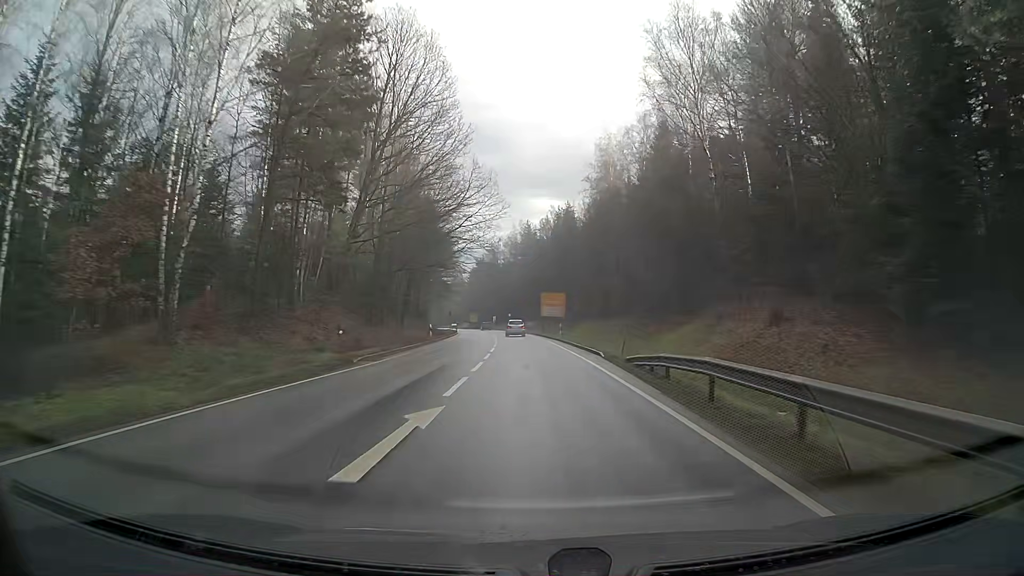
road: primary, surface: asphalt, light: Day
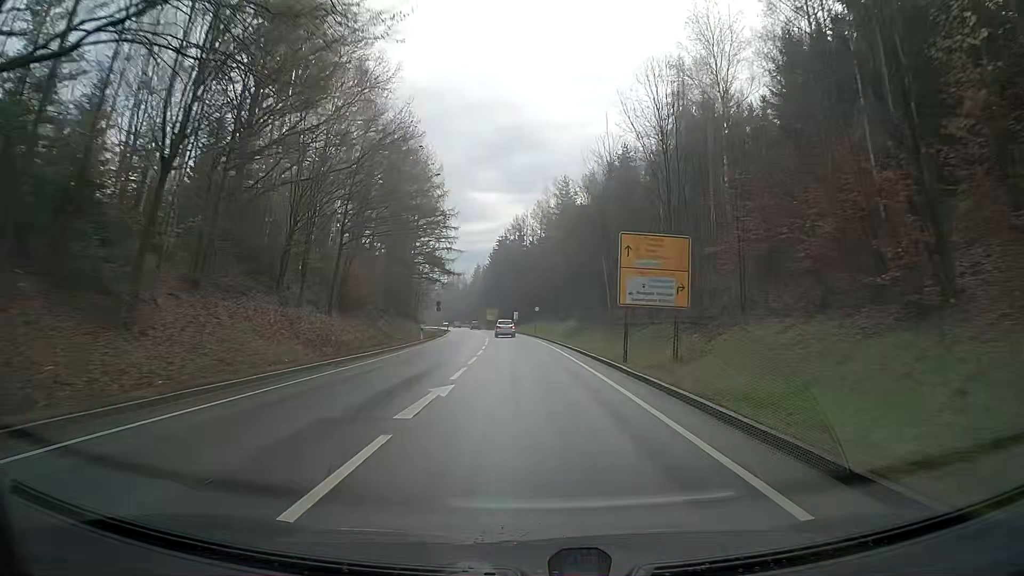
(-1.2, +50.3) m; -3°
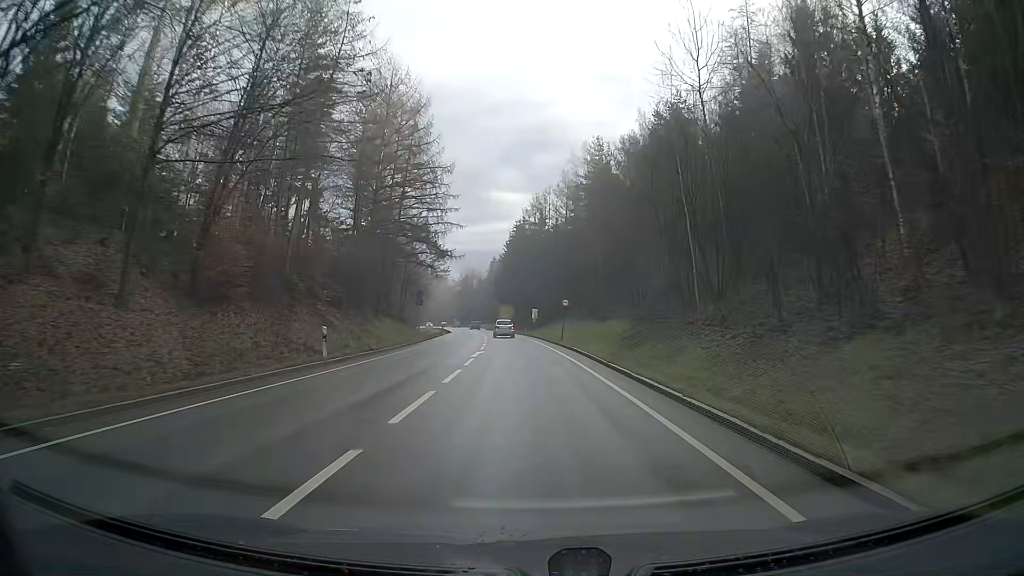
(-0.4, +25.1) m; -2°
